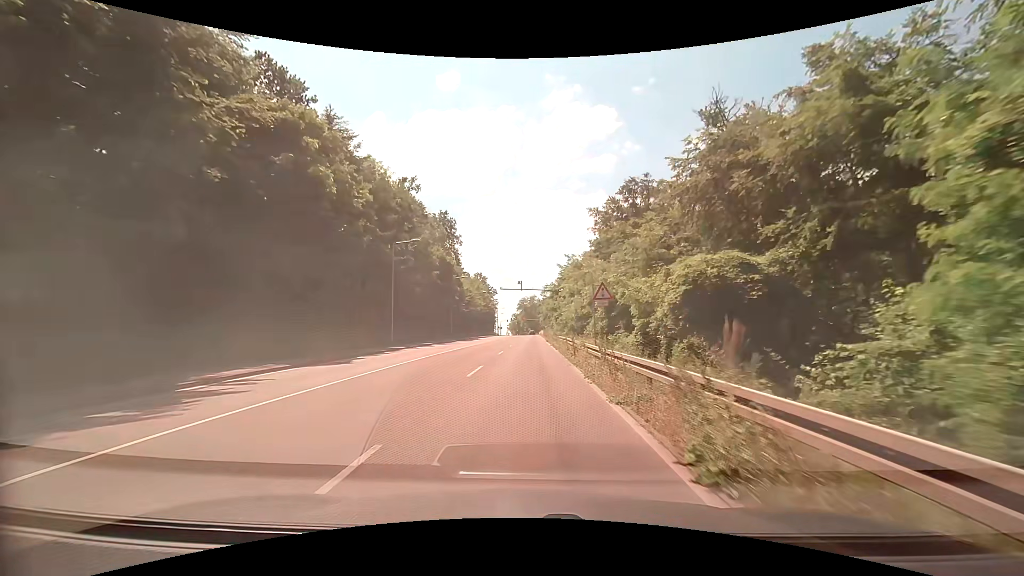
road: secondary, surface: asphalt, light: Day
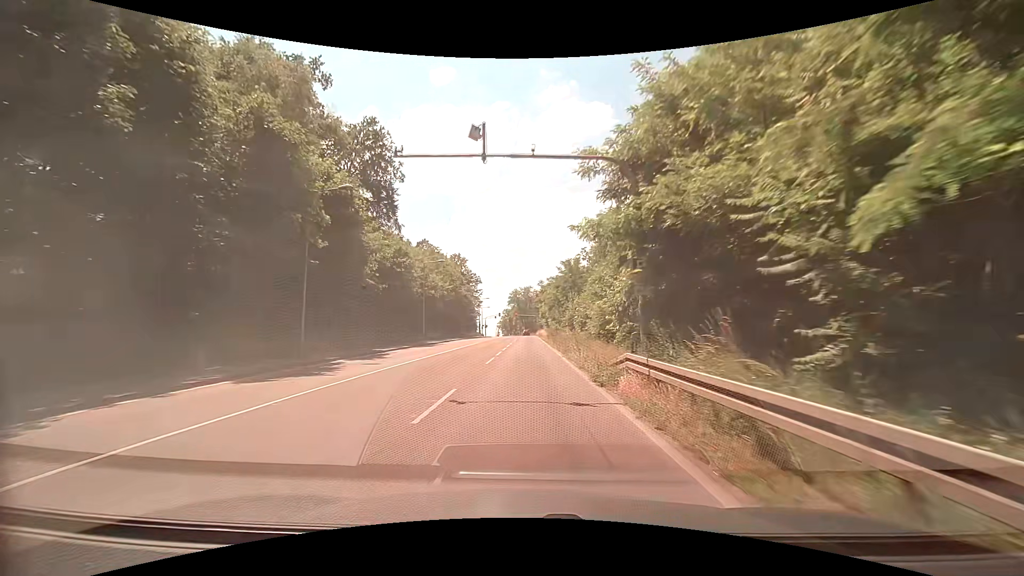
(0.0, +43.0) m; 0°
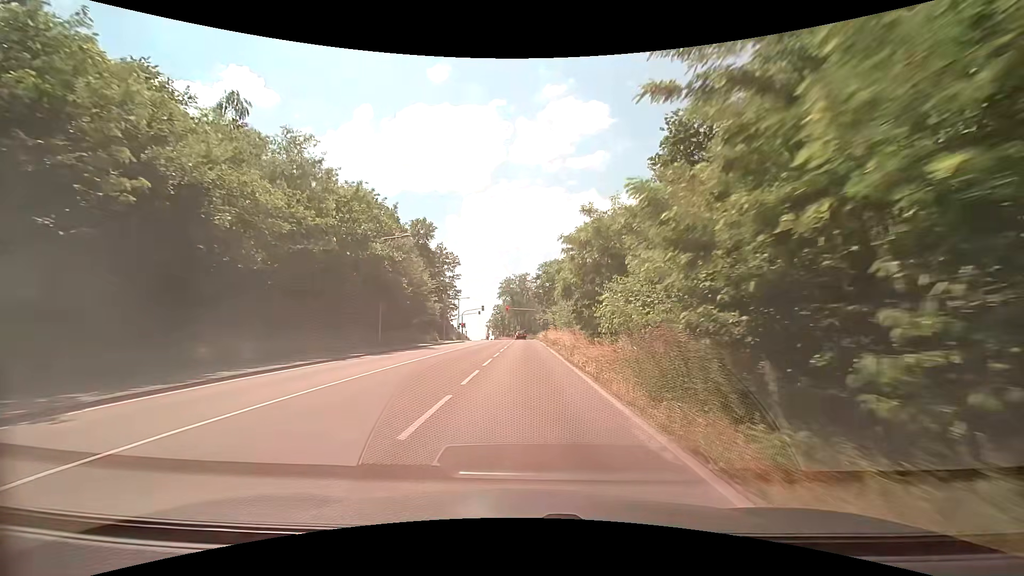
(+0.1, +43.2) m; 0°
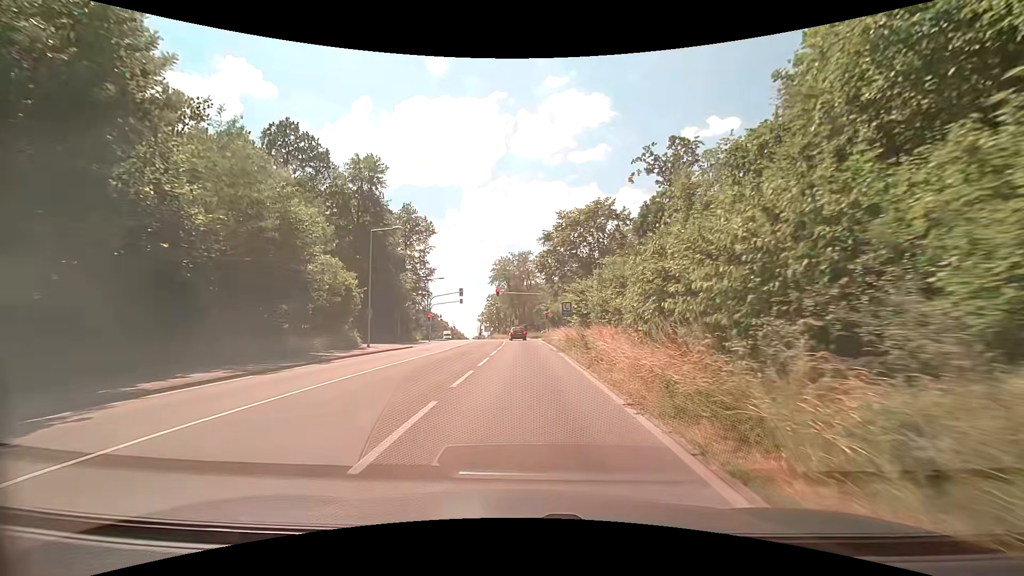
(+0.2, +31.1) m; 0°
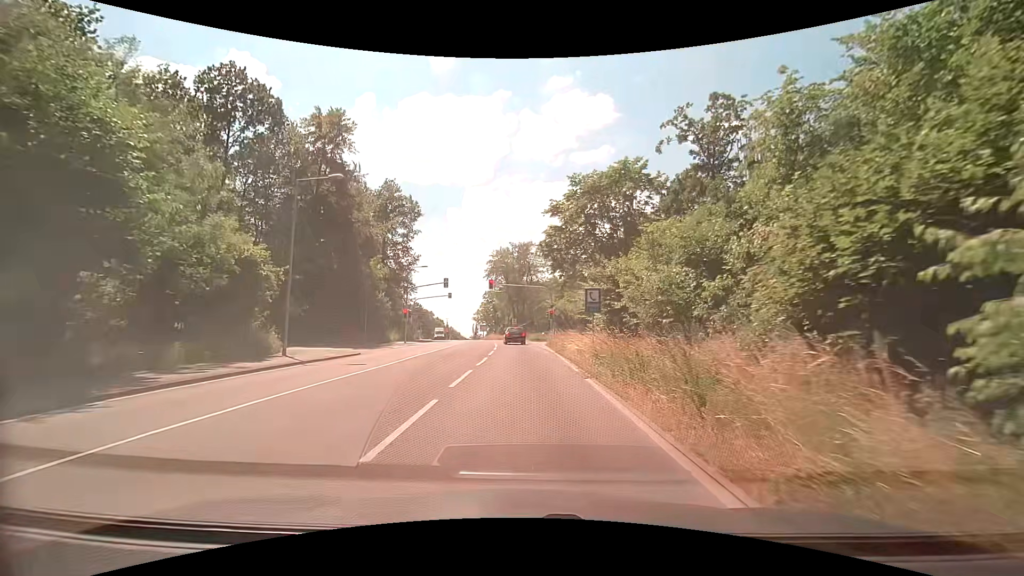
(0.0, +11.3) m; 0°
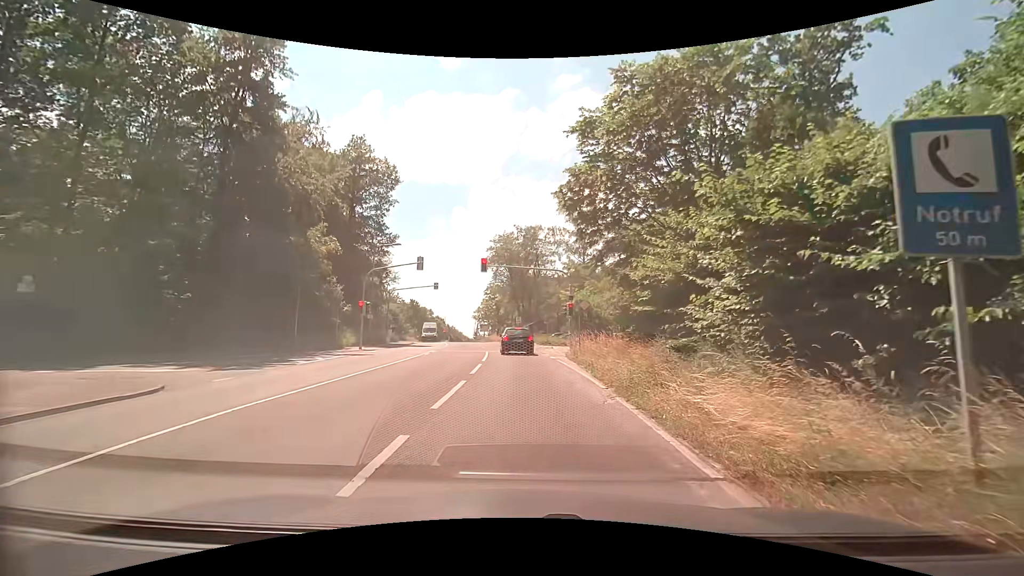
(0.0, +14.4) m; -1°
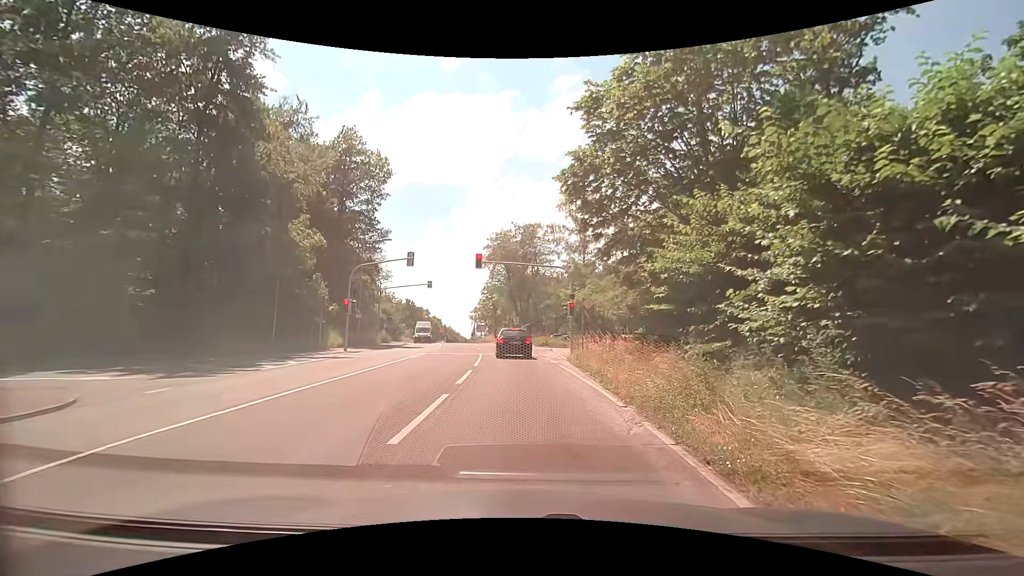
(0.0, +2.2) m; +1°
